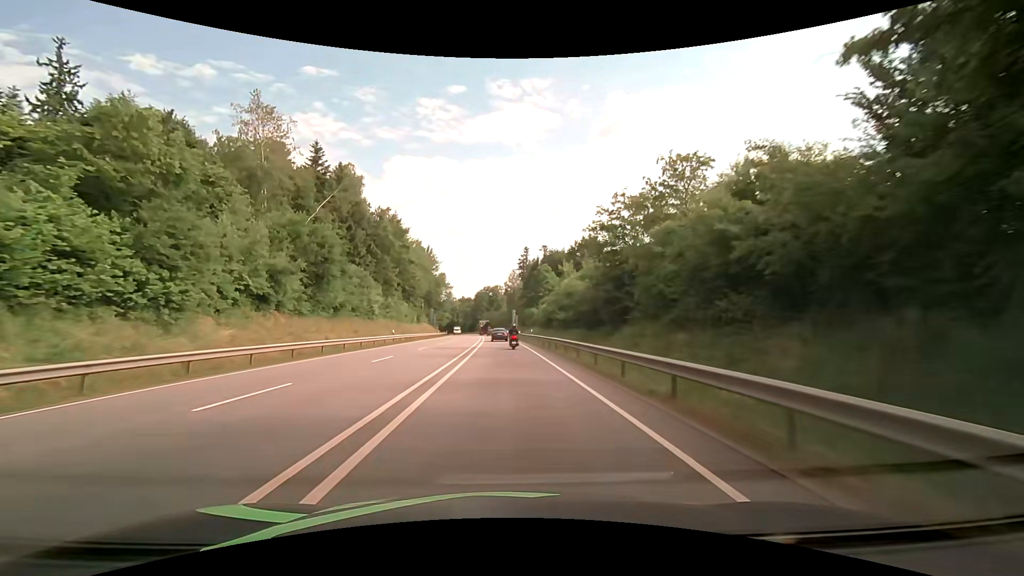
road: primary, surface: asphalt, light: Day
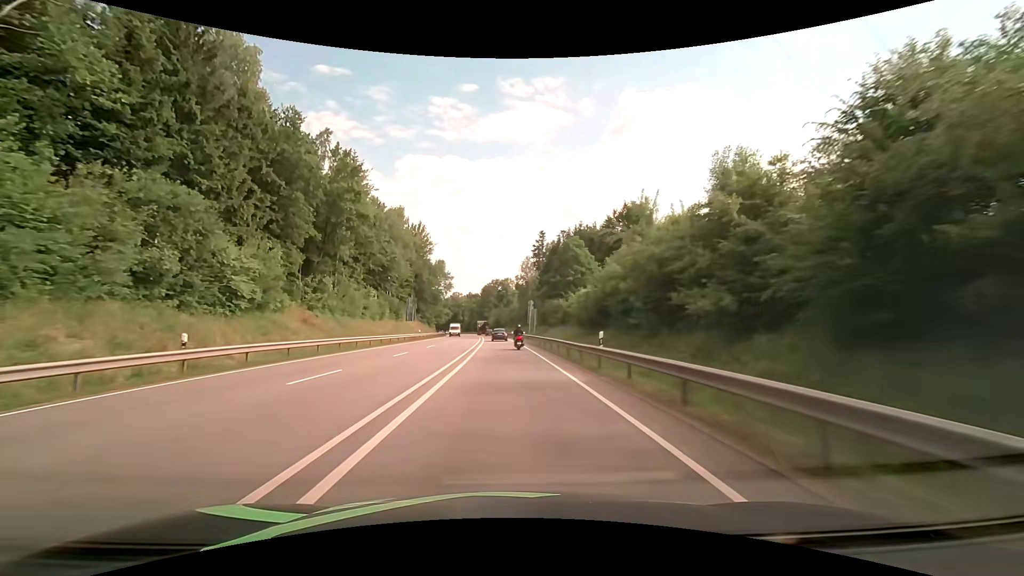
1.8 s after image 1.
(-0.2, +32.6) m; -1°
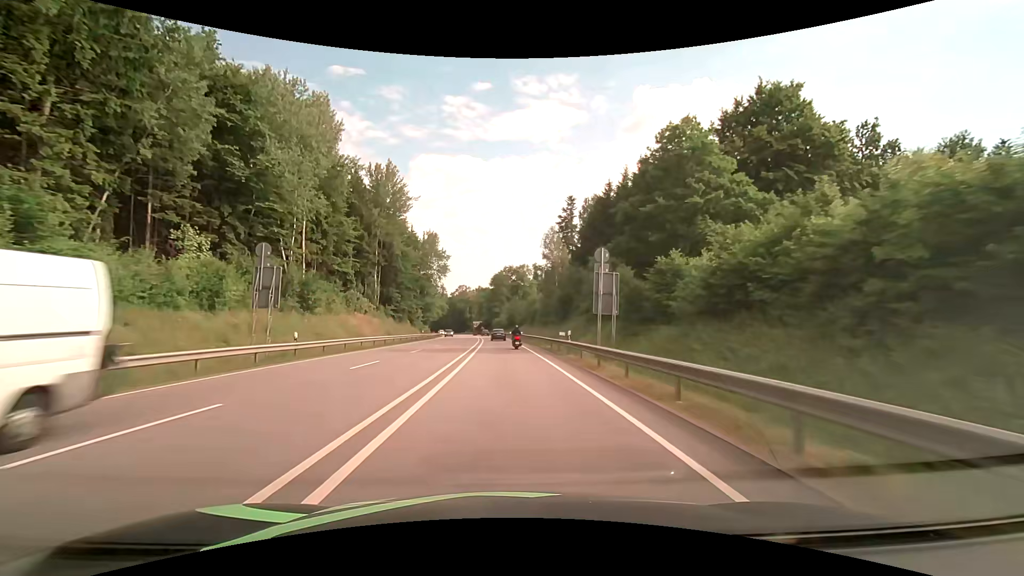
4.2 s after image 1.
(-0.4, +43.5) m; -1°
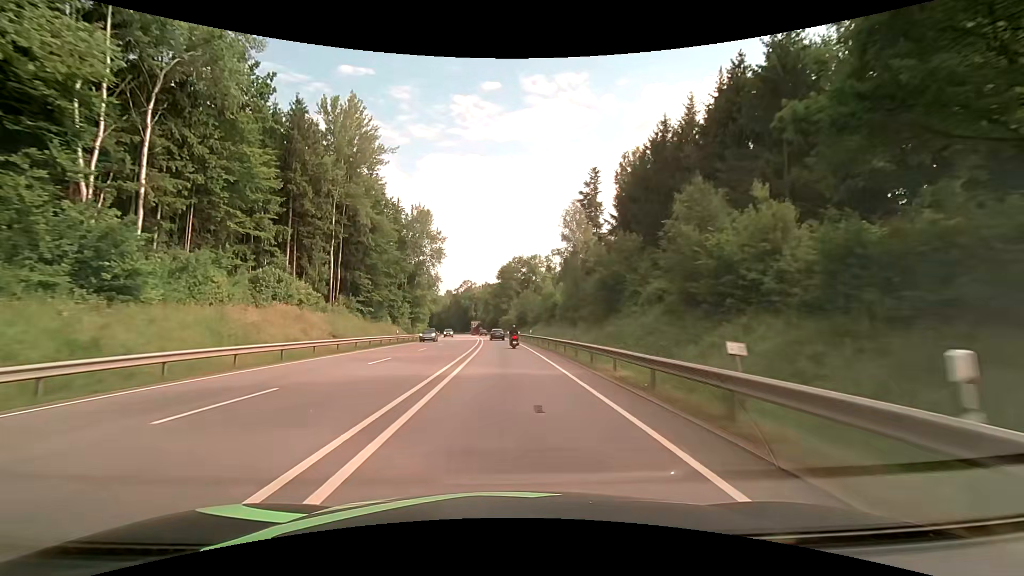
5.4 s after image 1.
(-0.2, +22.1) m; -1°
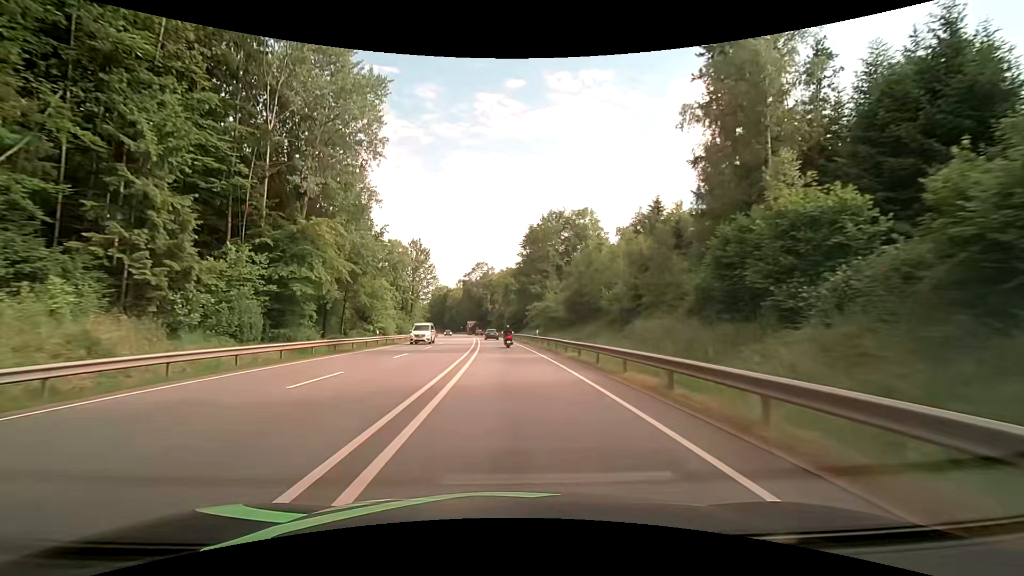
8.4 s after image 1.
(-1.1, +56.7) m; -2°
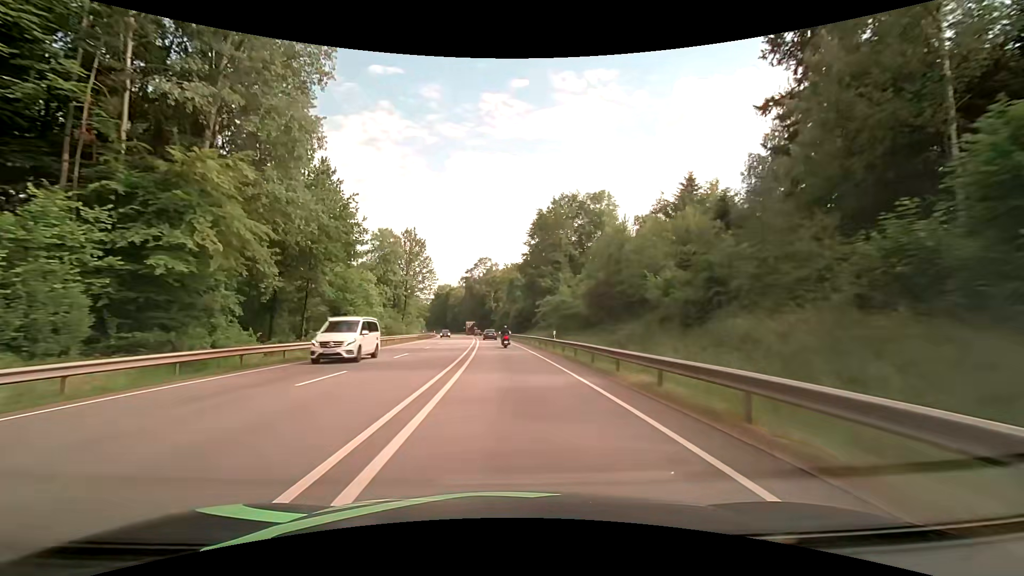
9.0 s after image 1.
(-0.2, +11.6) m; -1°
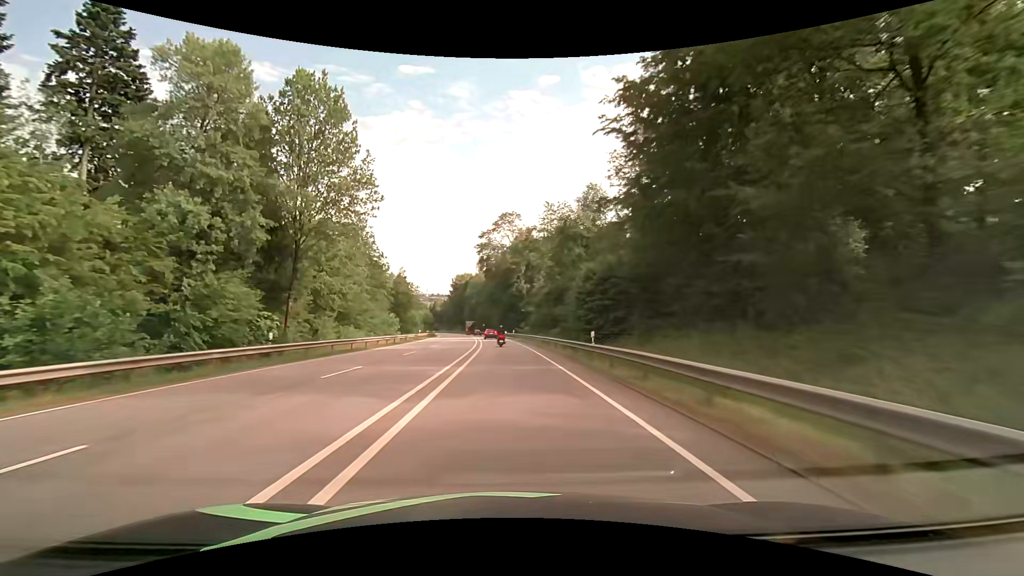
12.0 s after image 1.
(-1.3, +58.9) m; -3°
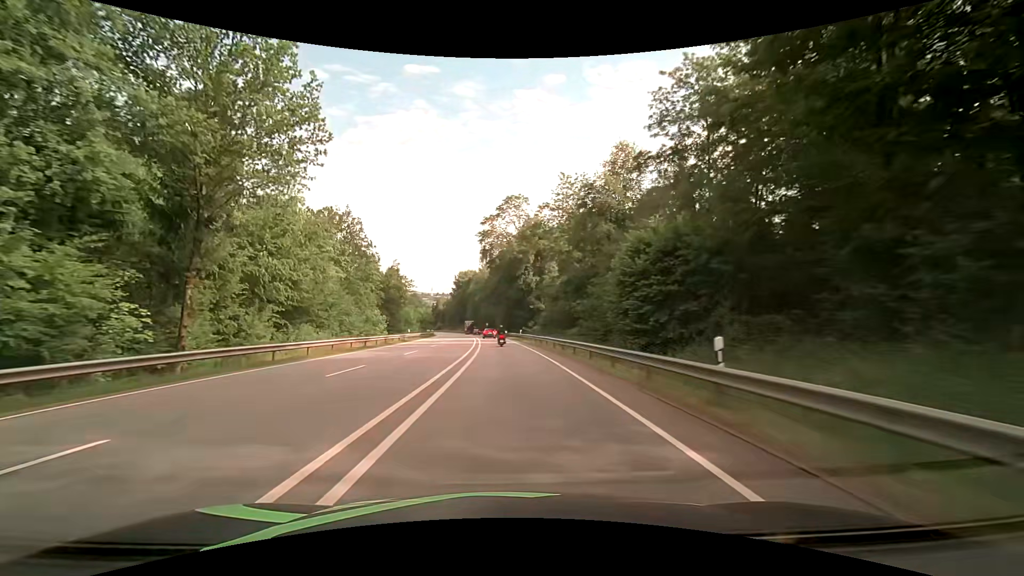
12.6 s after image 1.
(0.0, +12.0) m; -1°
(0, +10) (0, +20) (0, +30) (-1, +40) (-1, +50) (-1, +60) (-2, +70) (-3, +80) (-4, +90) (-5, +100) m
